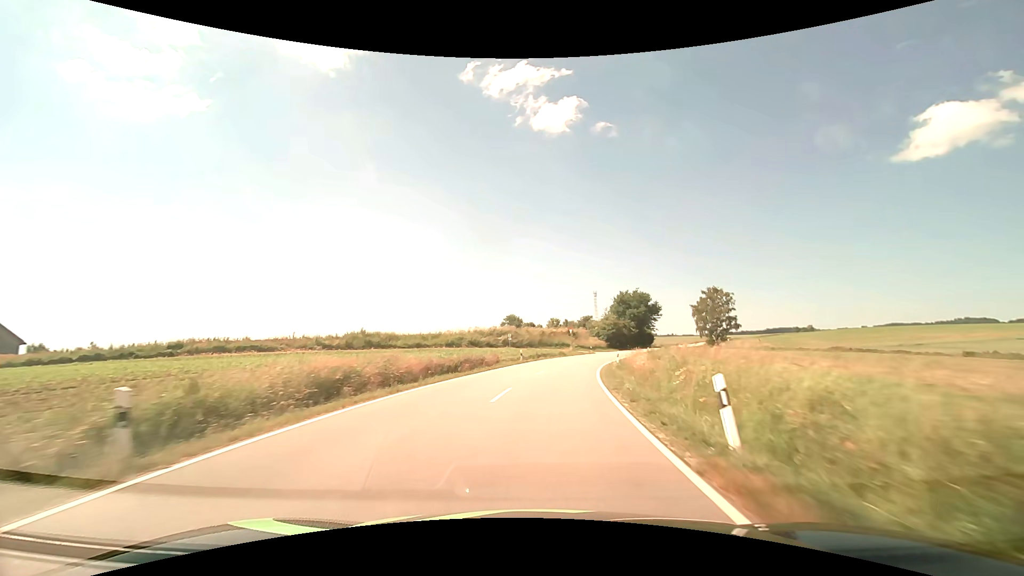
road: secondary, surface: asphalt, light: Day
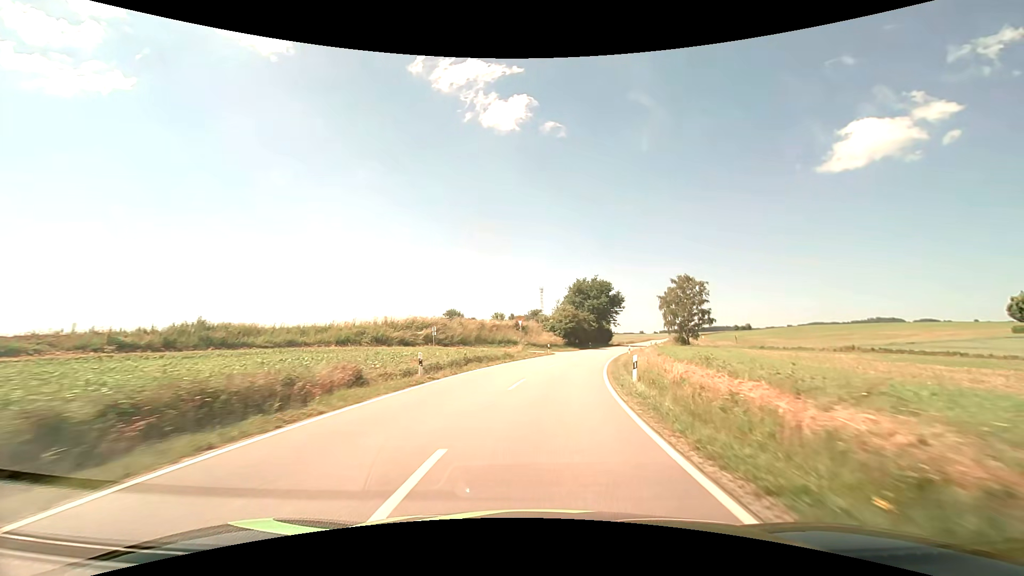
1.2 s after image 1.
(+1.0, +21.6) m; +6°
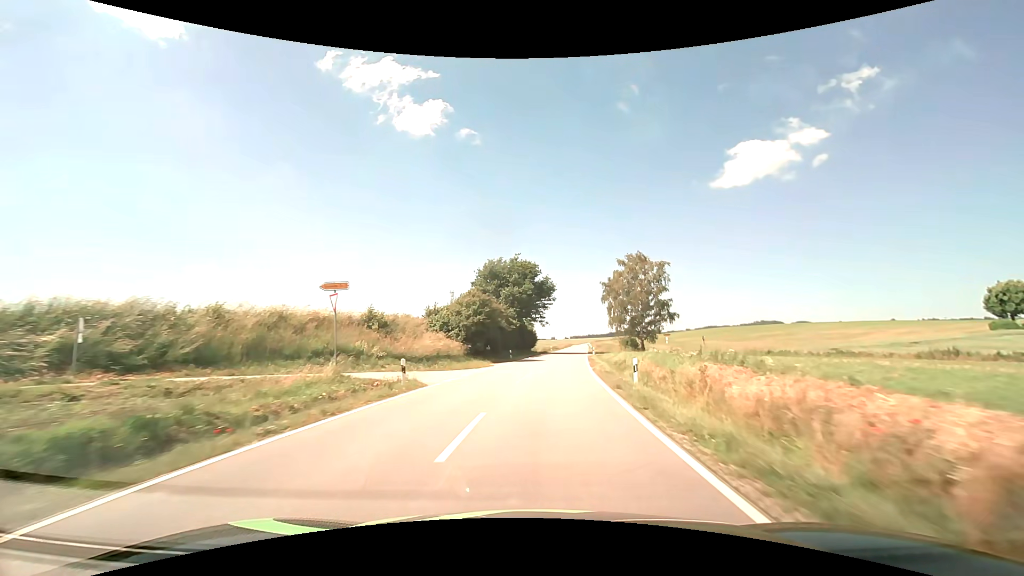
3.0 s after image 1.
(+2.9, +32.1) m; +10°
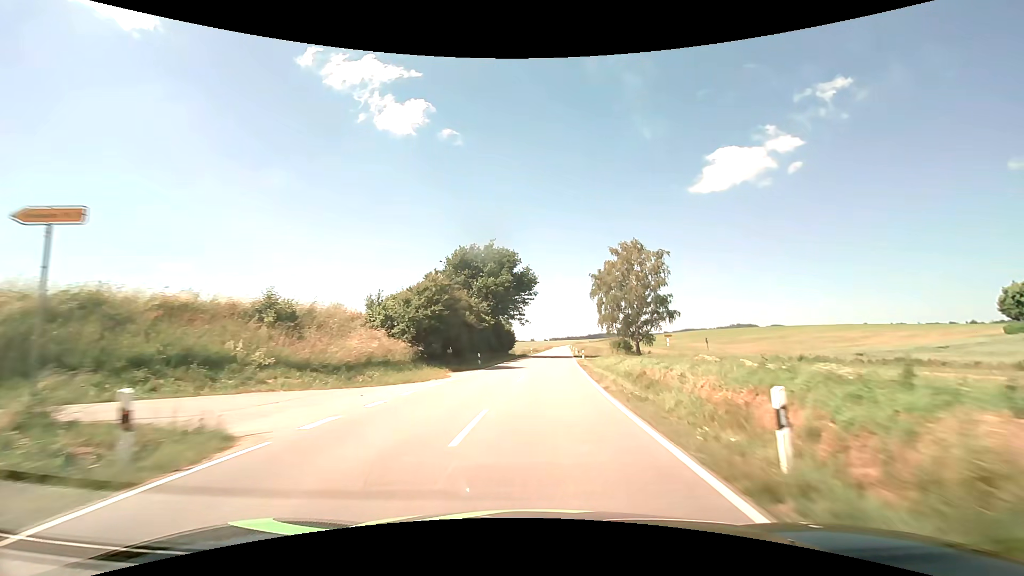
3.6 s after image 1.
(+0.2, +10.7) m; +2°
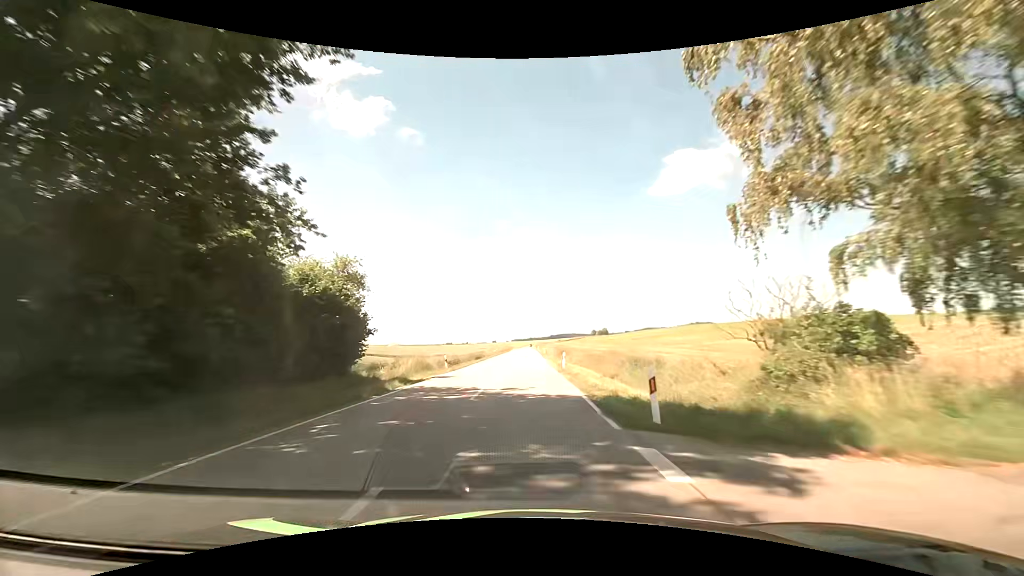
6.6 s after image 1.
(+3.2, +54.3) m; +5°
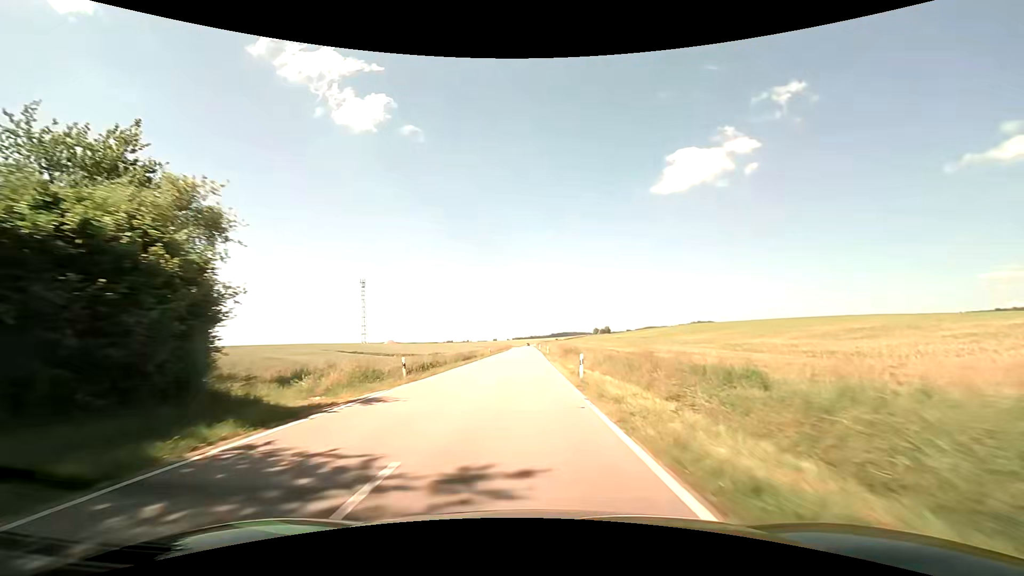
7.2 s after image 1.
(0.0, +11.0) m; 0°
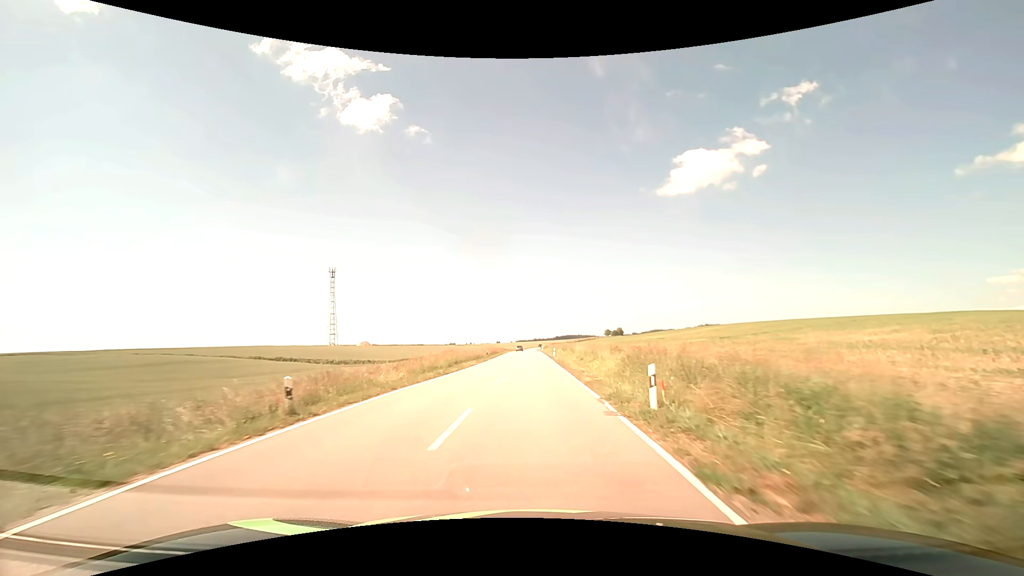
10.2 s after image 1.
(-0.2, +55.5) m; 0°
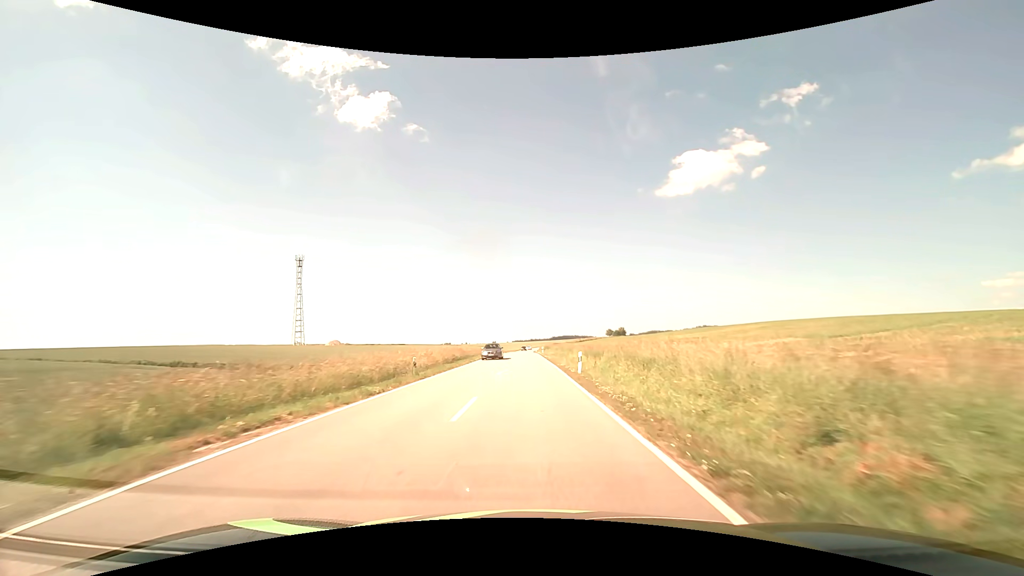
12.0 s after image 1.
(+0.1, +33.6) m; 0°
(0, +10) (0, +20) (0, +30) (0, +40) (0, +50) (-1, +60) (-1, +70) (-1, +80) (-1, +90) (-1, +100) m
